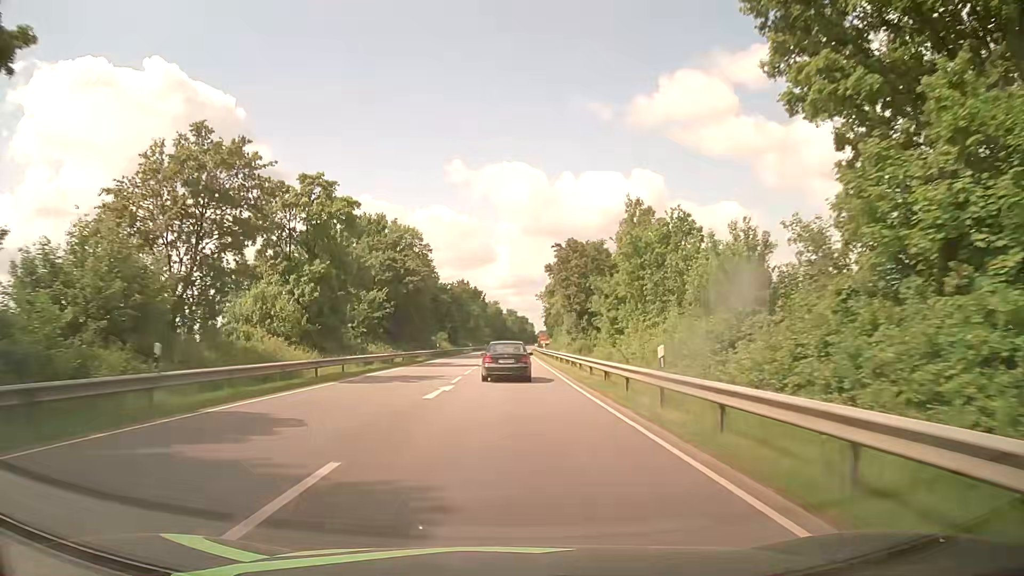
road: primary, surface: asphalt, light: Day
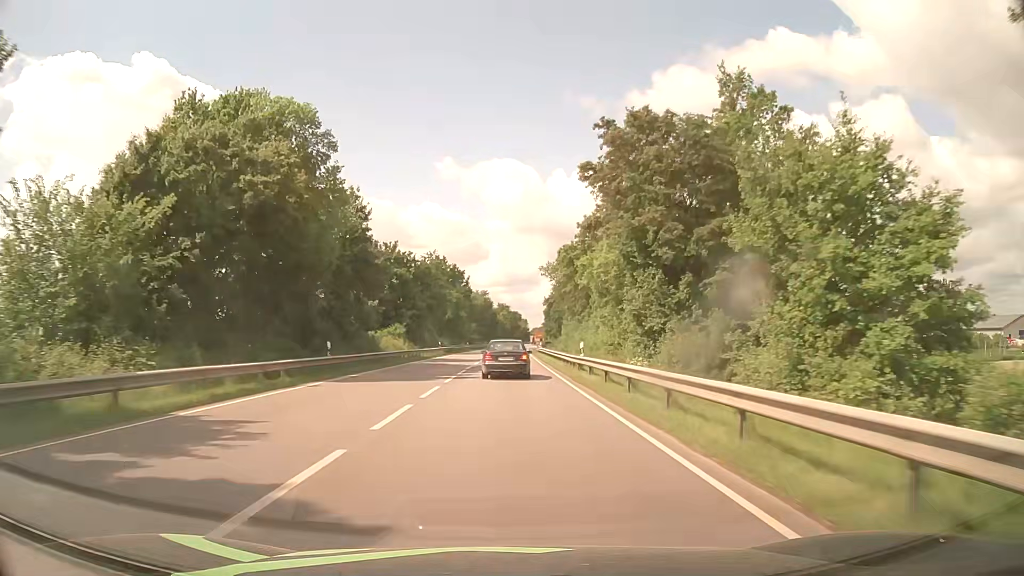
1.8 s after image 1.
(+0.2, +37.2) m; +1°
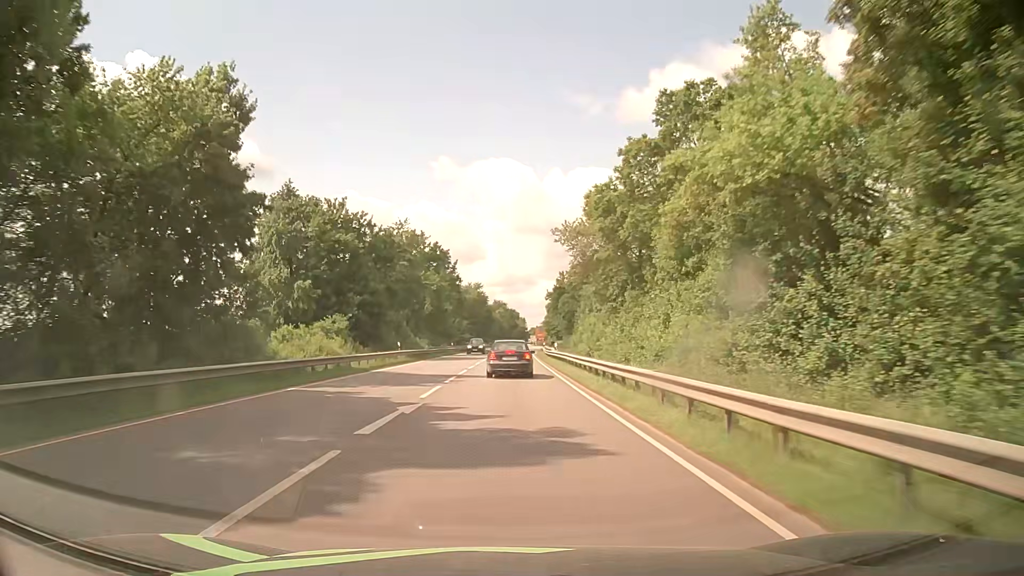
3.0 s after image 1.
(0.0, +24.0) m; 0°
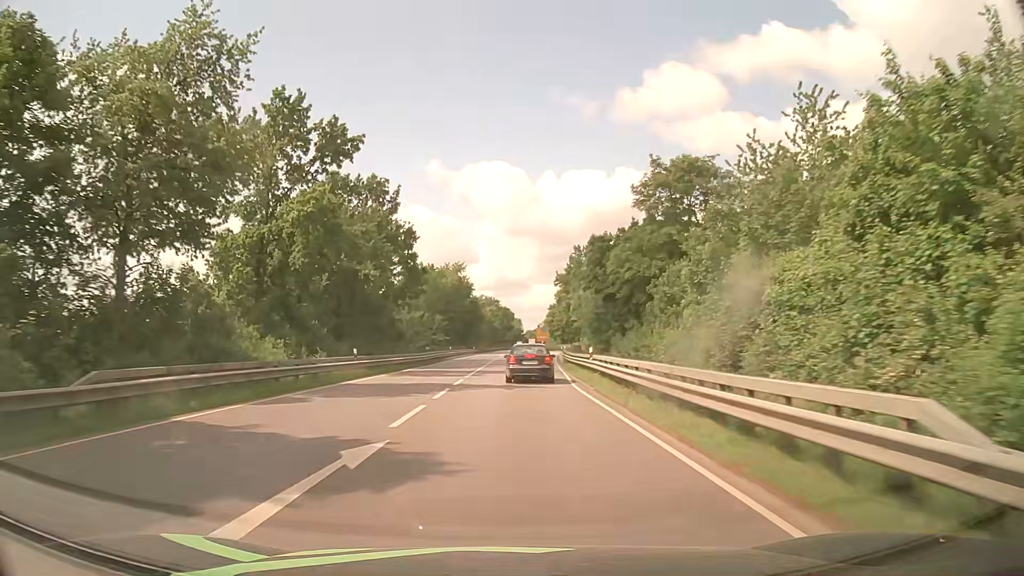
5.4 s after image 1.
(+0.3, +47.8) m; +1°
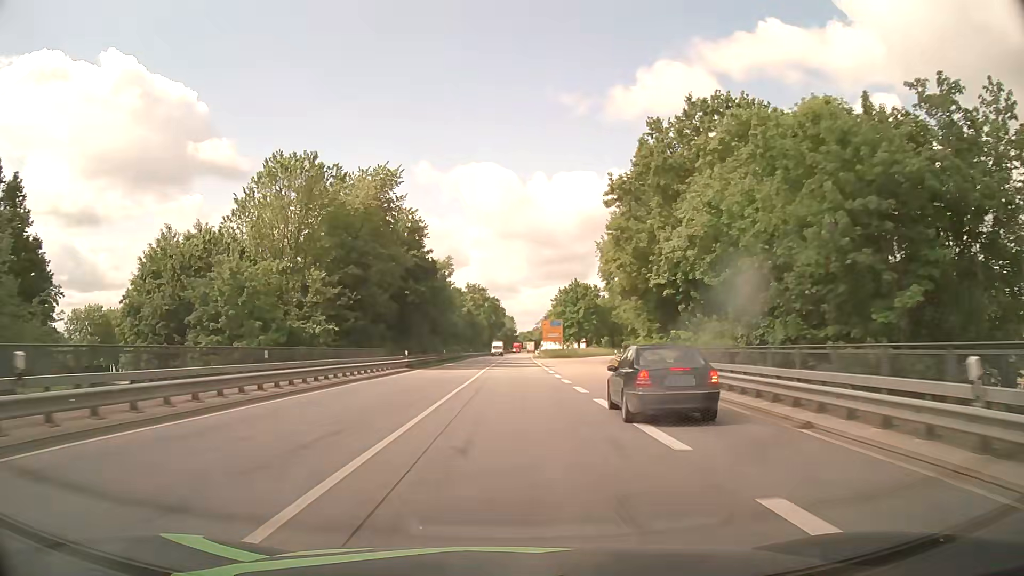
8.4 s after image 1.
(+0.7, +65.0) m; +1°
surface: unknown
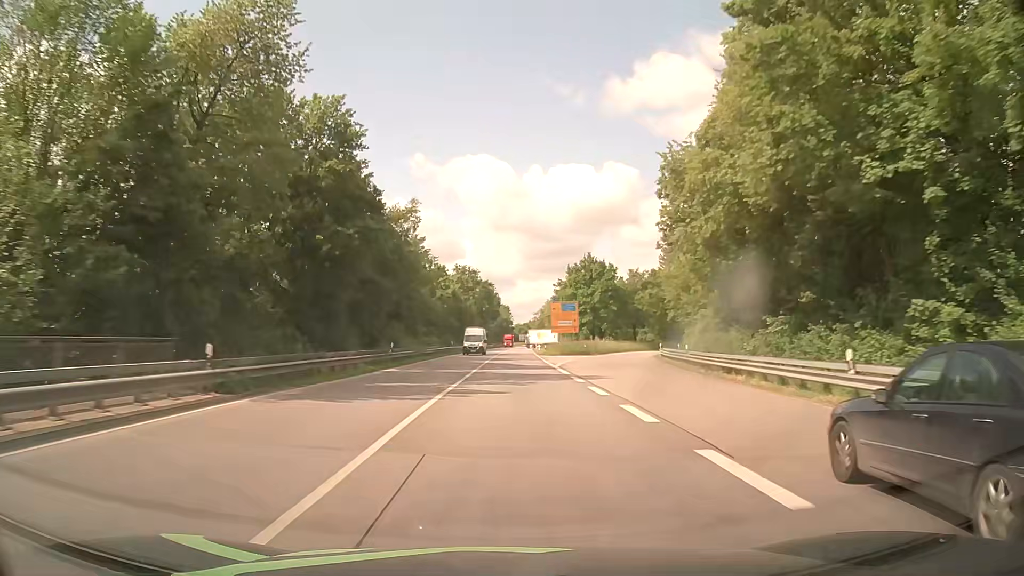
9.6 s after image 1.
(+0.1, +28.1) m; 0°
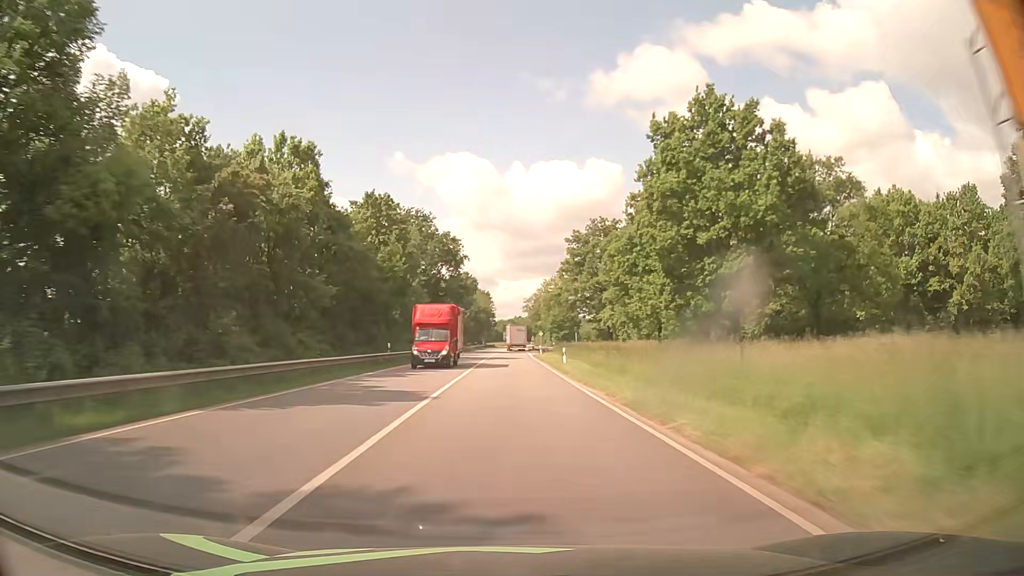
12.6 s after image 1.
(+1.1, +70.8) m; +2°
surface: asphalt
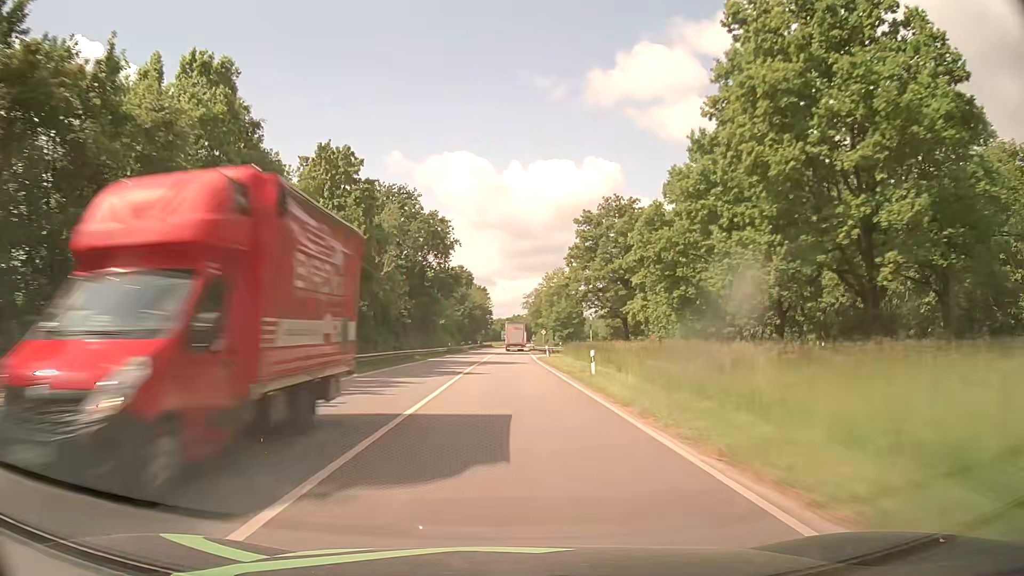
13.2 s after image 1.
(0.0, +14.0) m; 0°
(0, +10) (0, +20) (0, +30) (0, +40) (0, +50) (0, +60) (0, +70) (0, +80) (0, +90) (+1, +100) m
